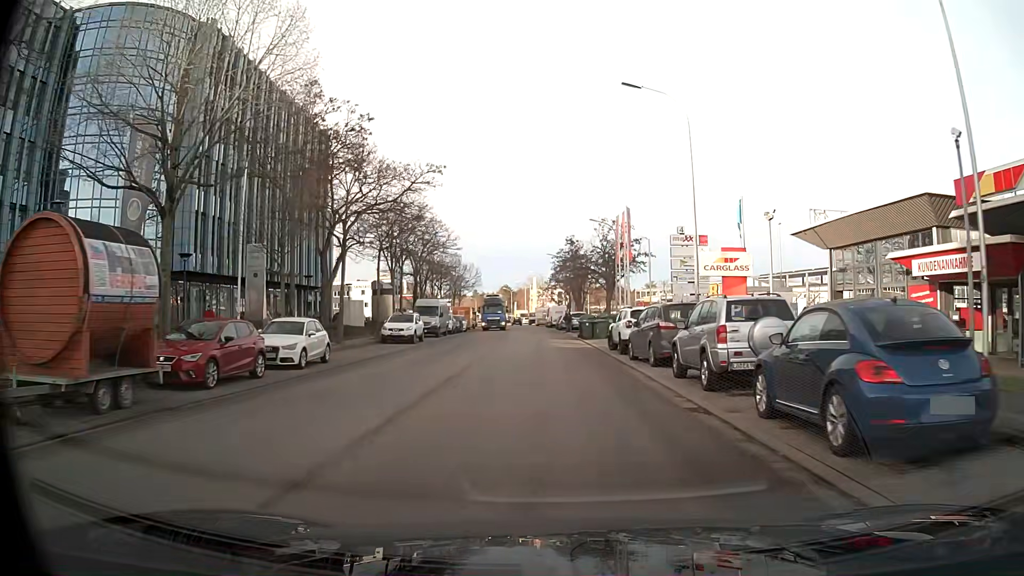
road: tertiary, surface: asphalt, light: Day
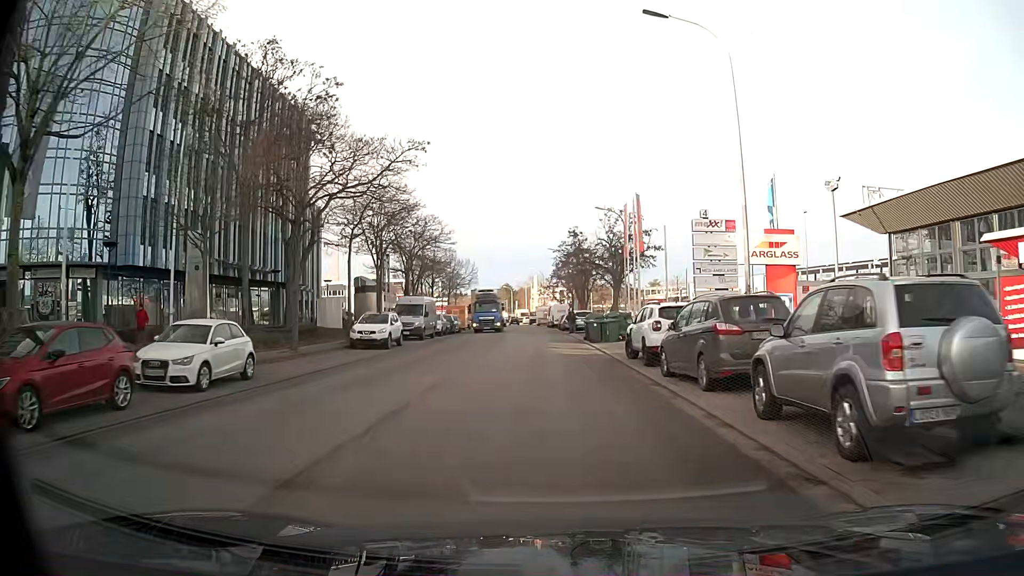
(0.0, +5.9) m; 0°
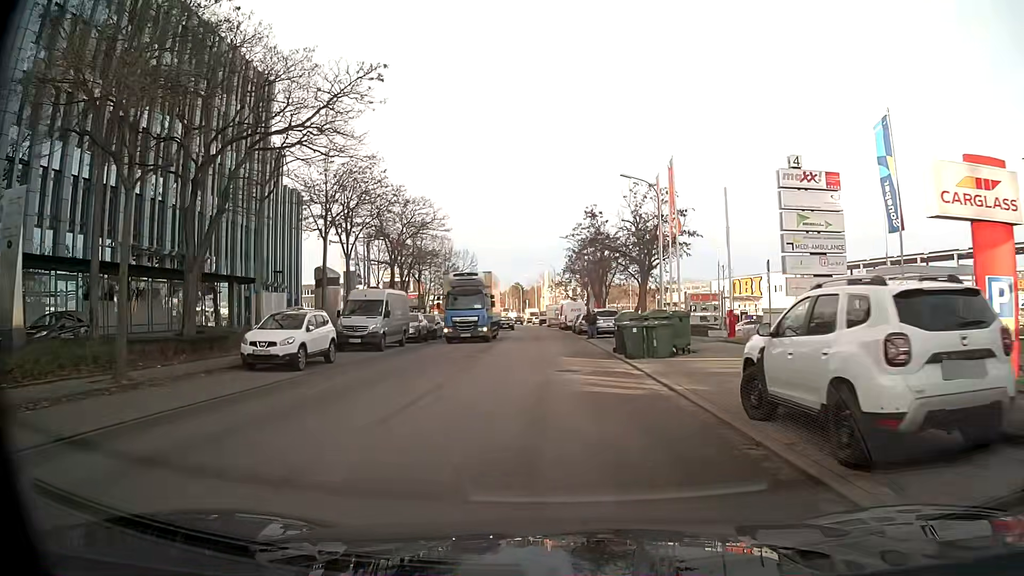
(-0.1, +11.9) m; -1°
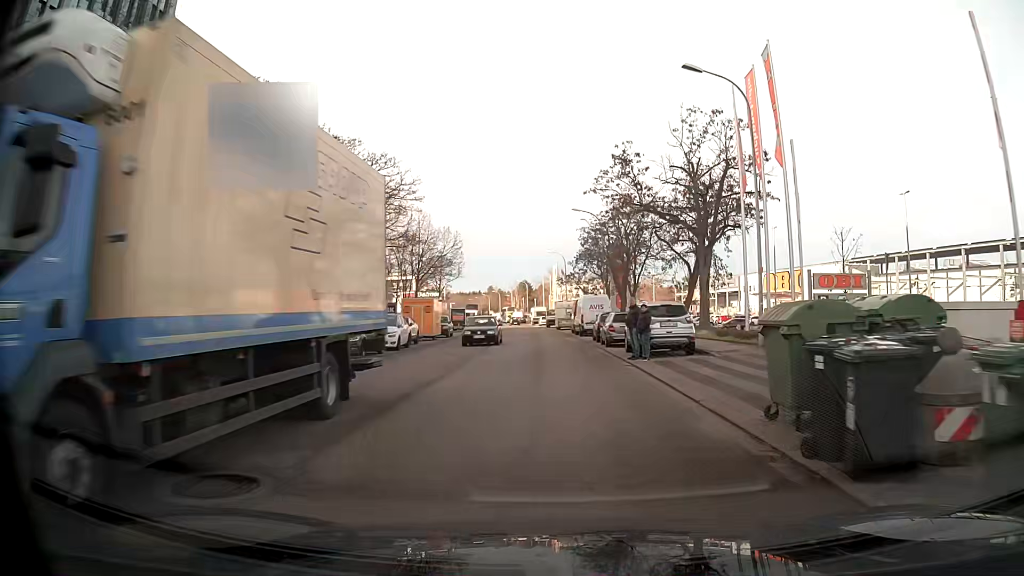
(-0.2, +17.8) m; -1°
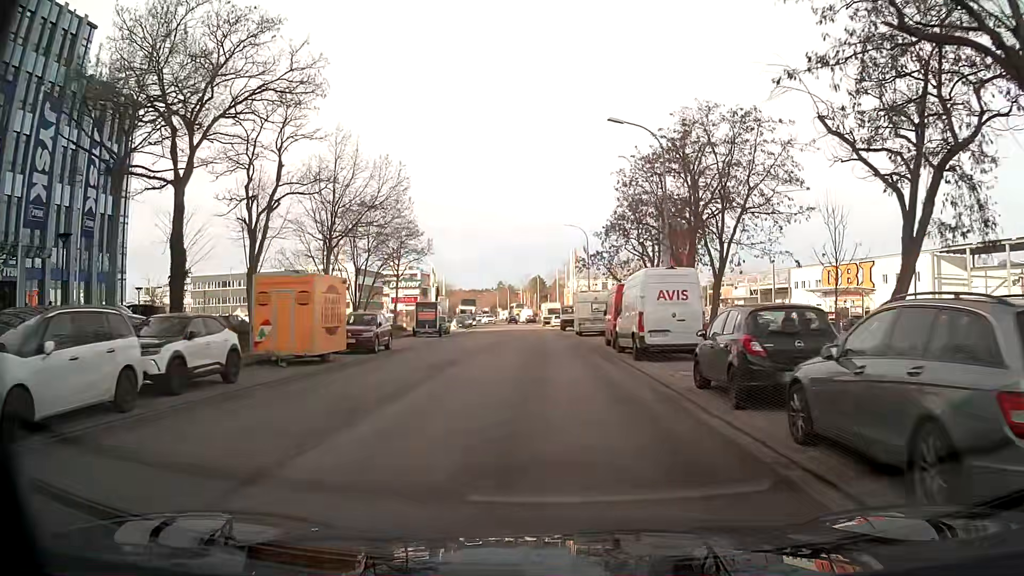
(-0.2, +23.6) m; -1°
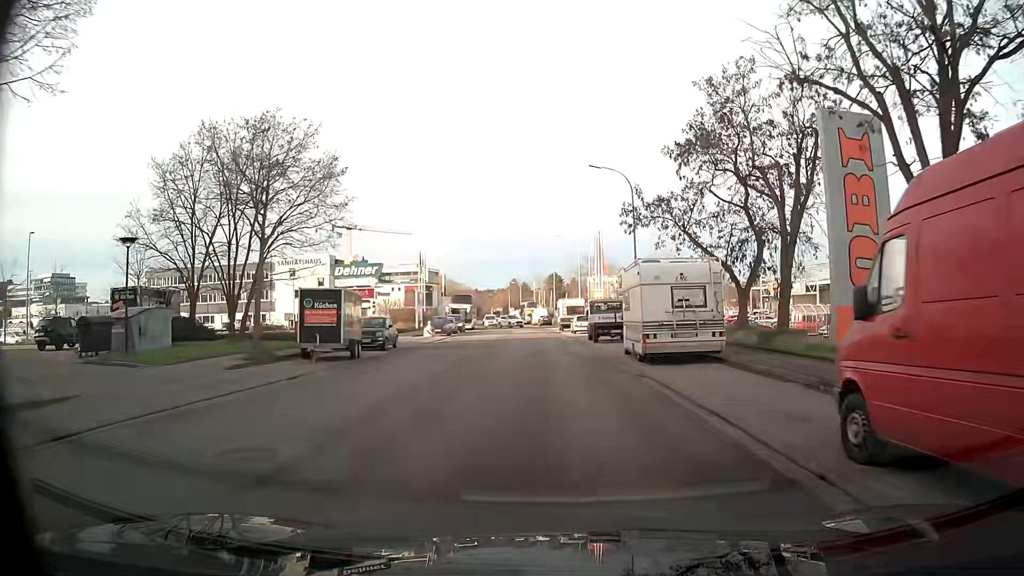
(-0.3, +23.6) m; -2°
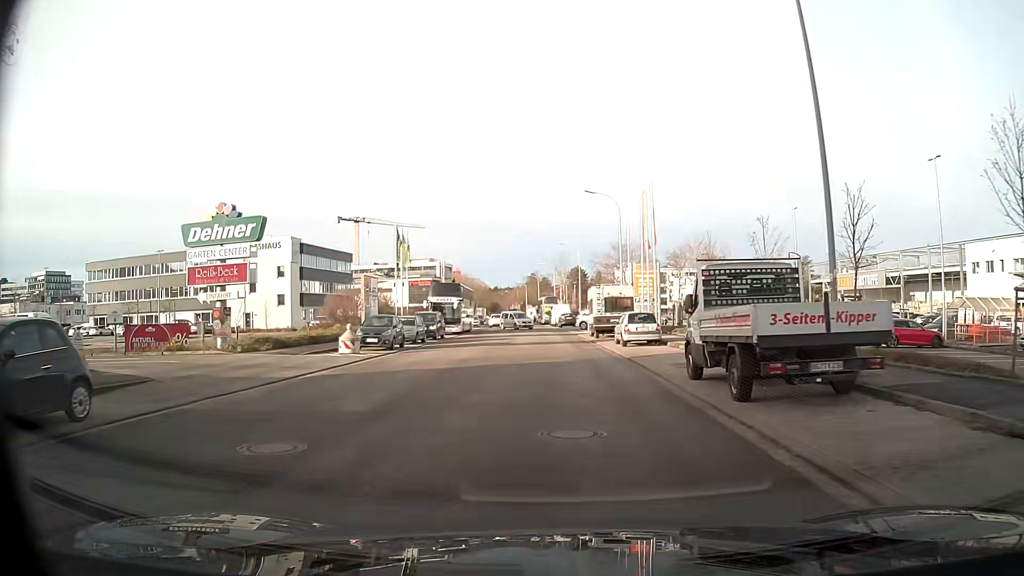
(-0.3, +23.7) m; -1°
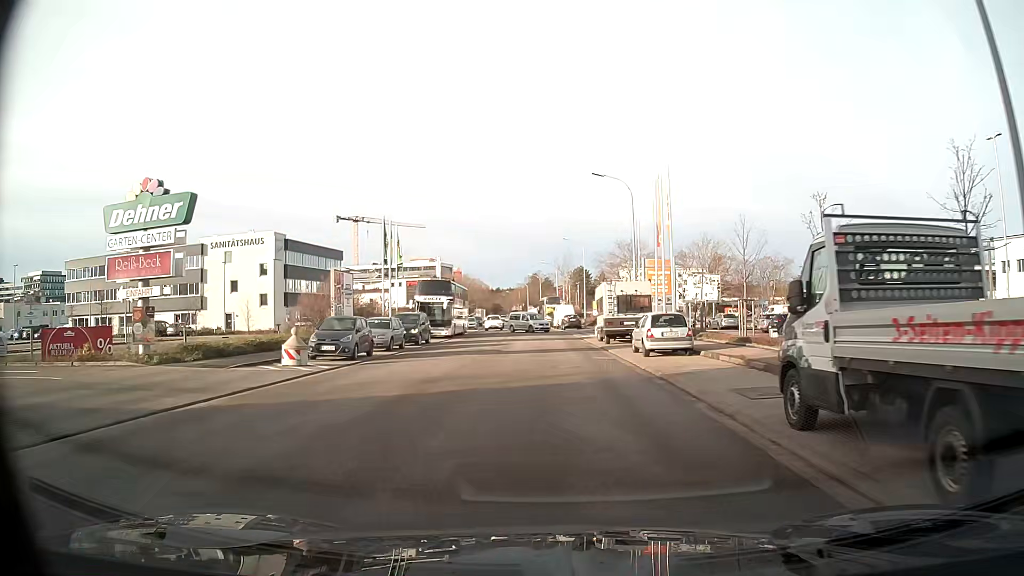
(0.0, +5.9) m; 0°
(0, +10) (0, +20) (0, +30) (0, +40) (-1, +50) (-1, +60) (-2, +70) (-3, +80) (-4, +90) (-5, +100) m
